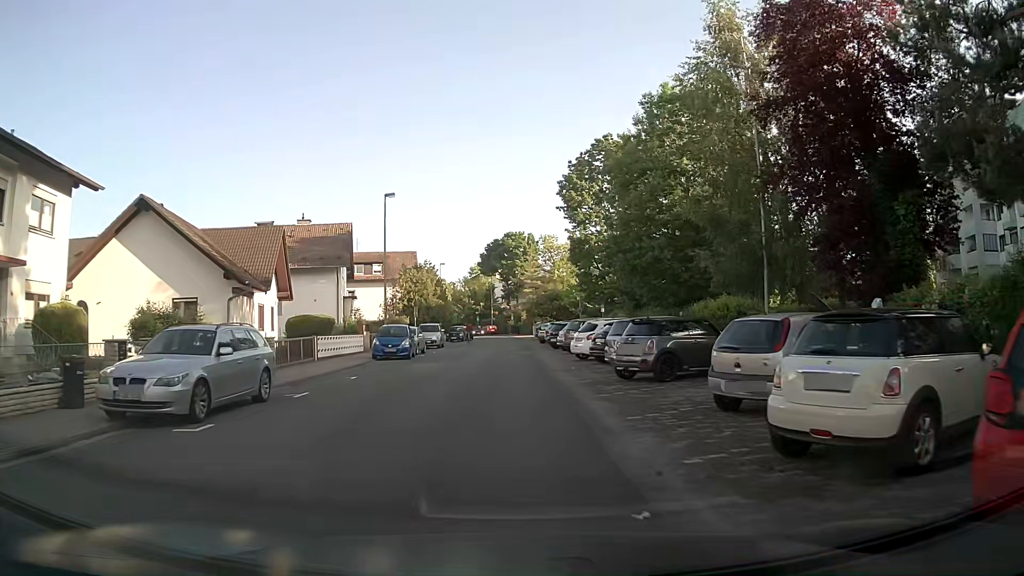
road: residential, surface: asphalt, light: Day
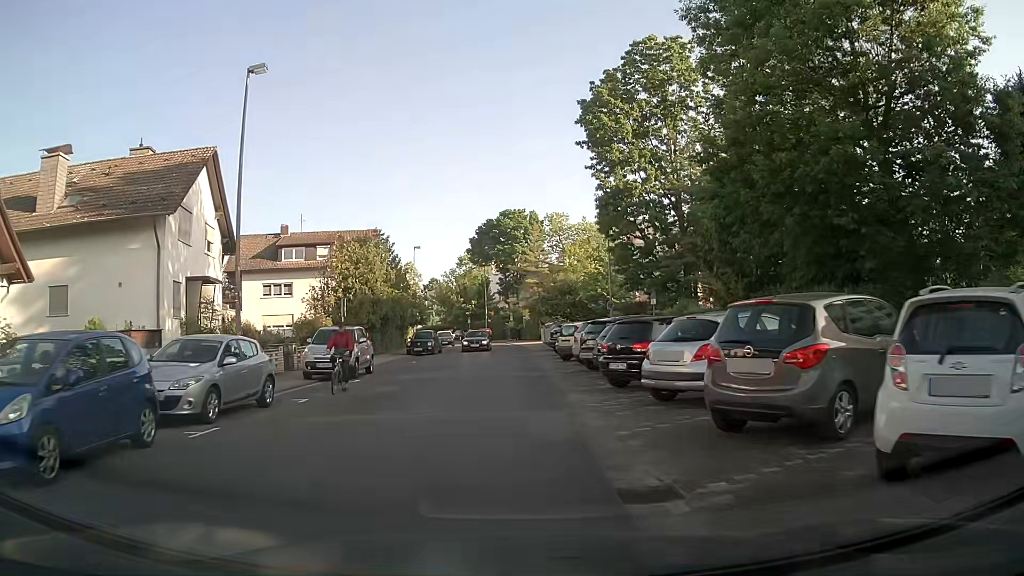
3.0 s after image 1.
(-0.2, +24.1) m; -1°
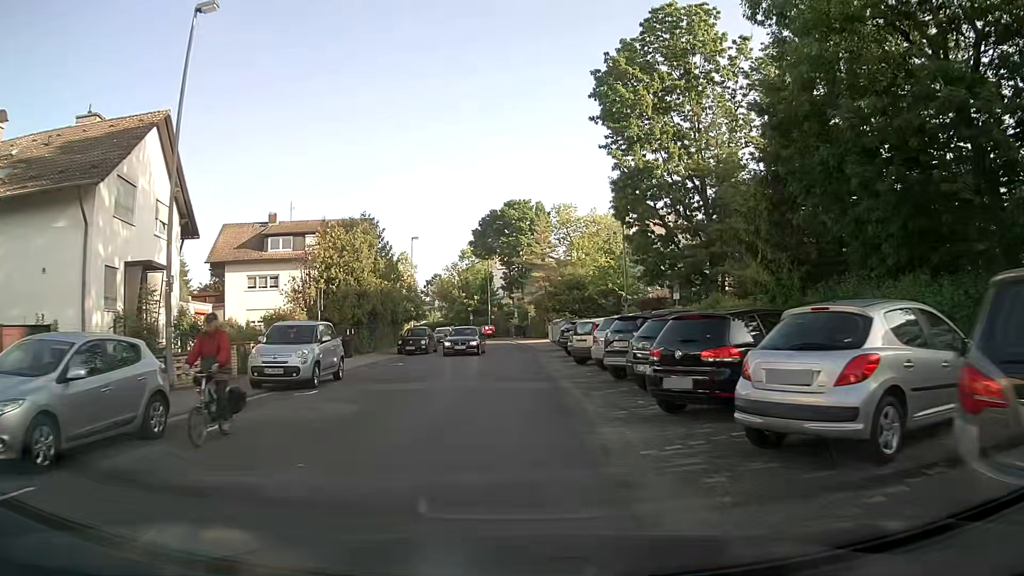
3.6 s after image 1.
(0.0, +4.8) m; 0°
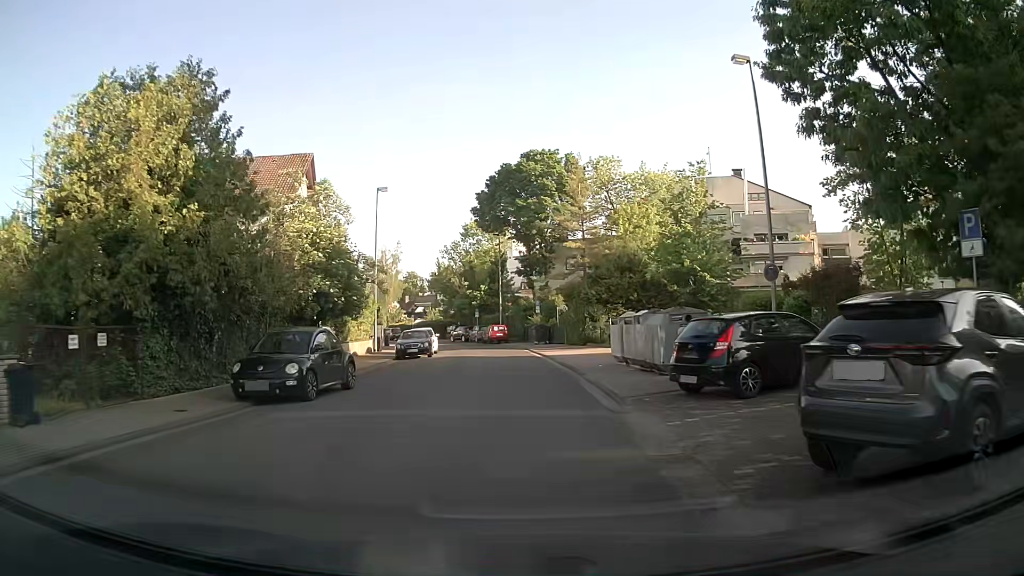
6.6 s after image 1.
(-0.4, +24.0) m; -2°
(0, +10) (0, +20) (0, +30) (-1, +40) (-3, +50) (-5, +60) (-8, +69) (-12, +78) (-17, +87) (-22, +95) m
